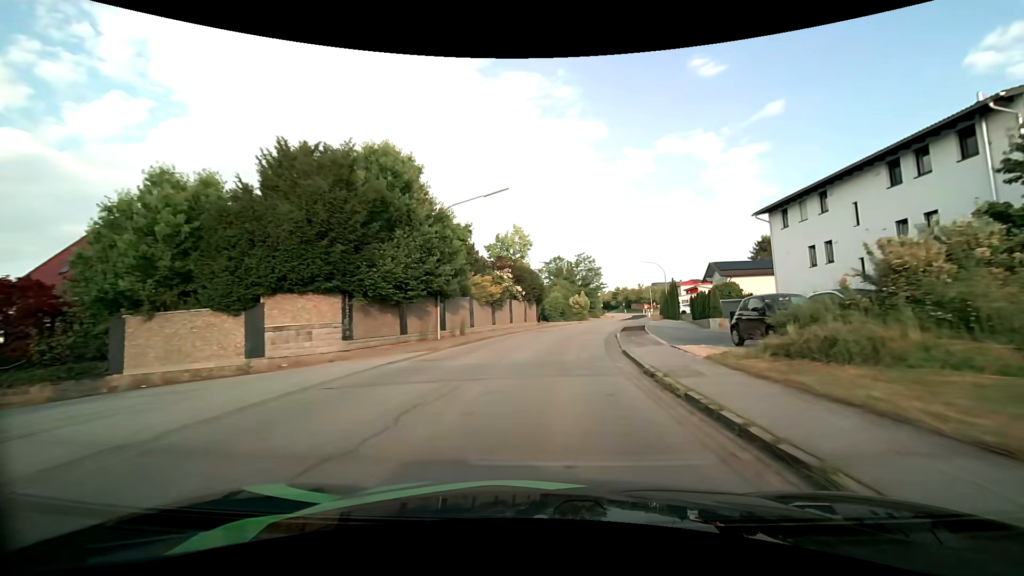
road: tertiary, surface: asphalt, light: Day
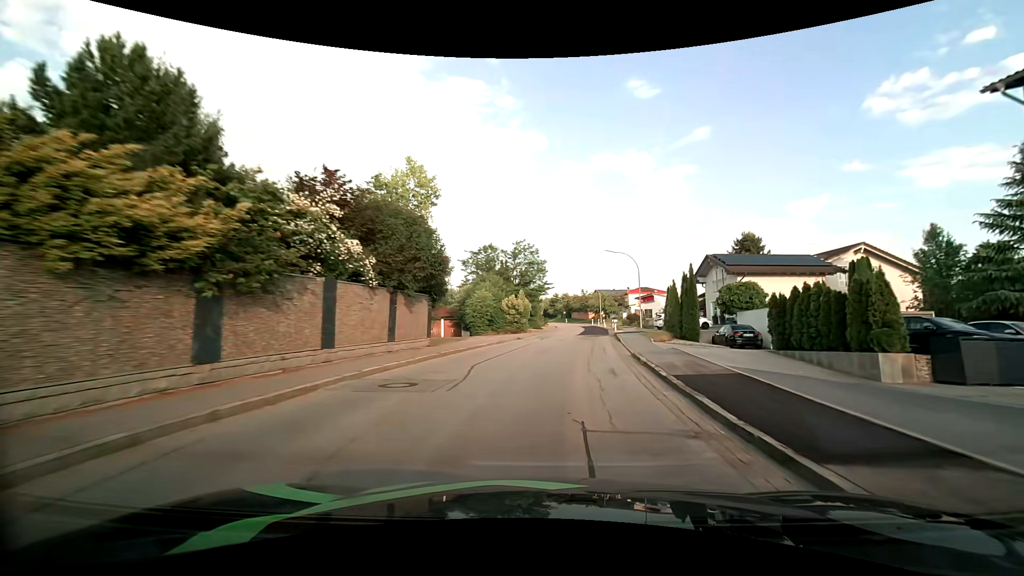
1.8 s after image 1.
(+1.3, +24.6) m; +7°
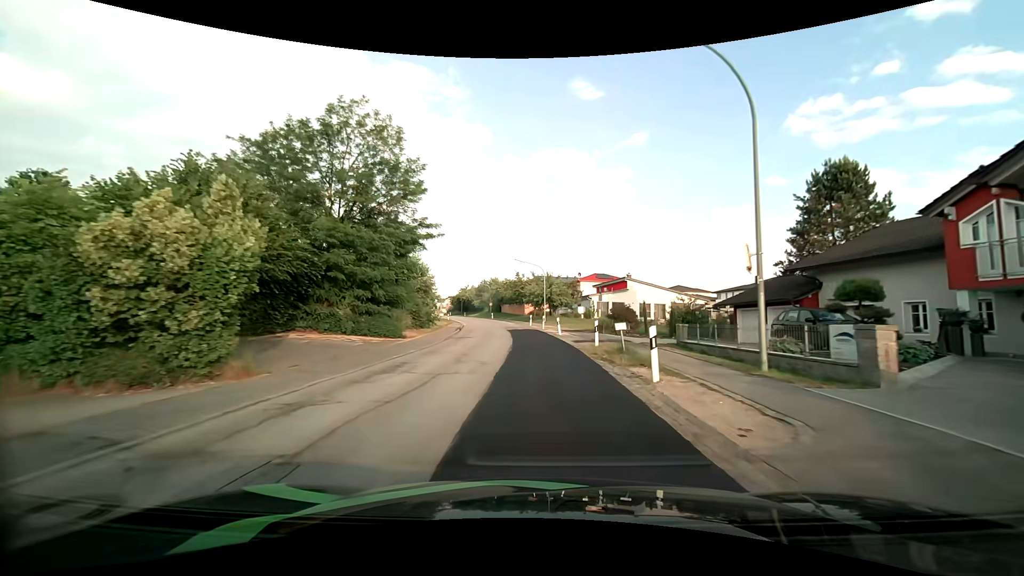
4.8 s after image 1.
(+4.4, +41.0) m; +8°
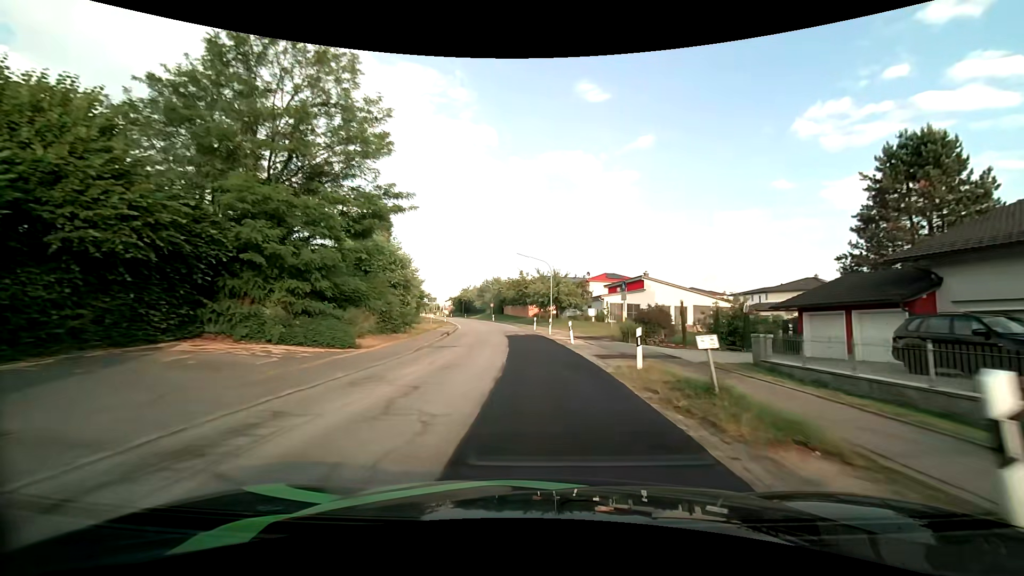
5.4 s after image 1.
(-0.1, +7.3) m; -1°
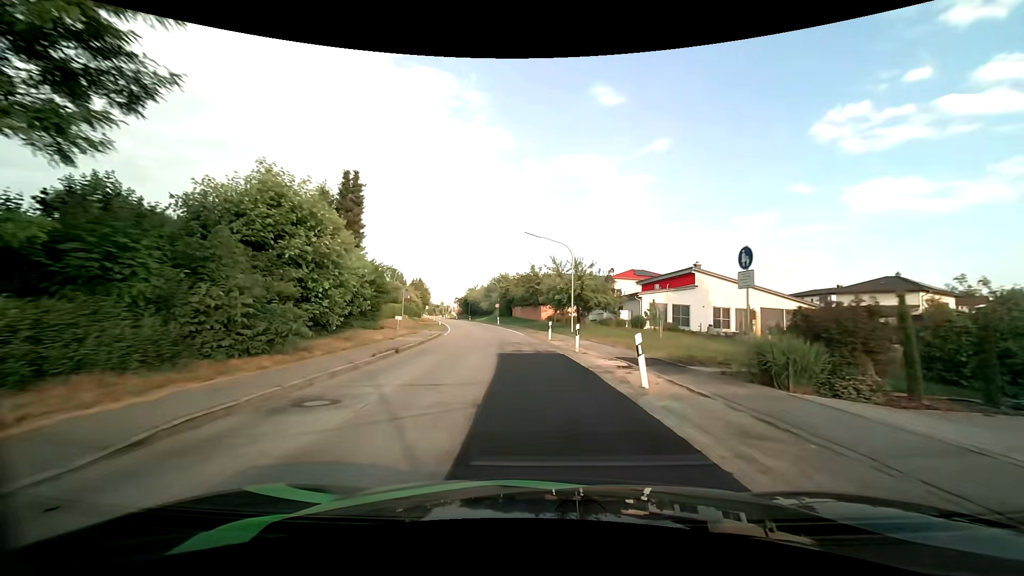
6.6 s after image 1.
(-0.1, +14.4) m; -1°
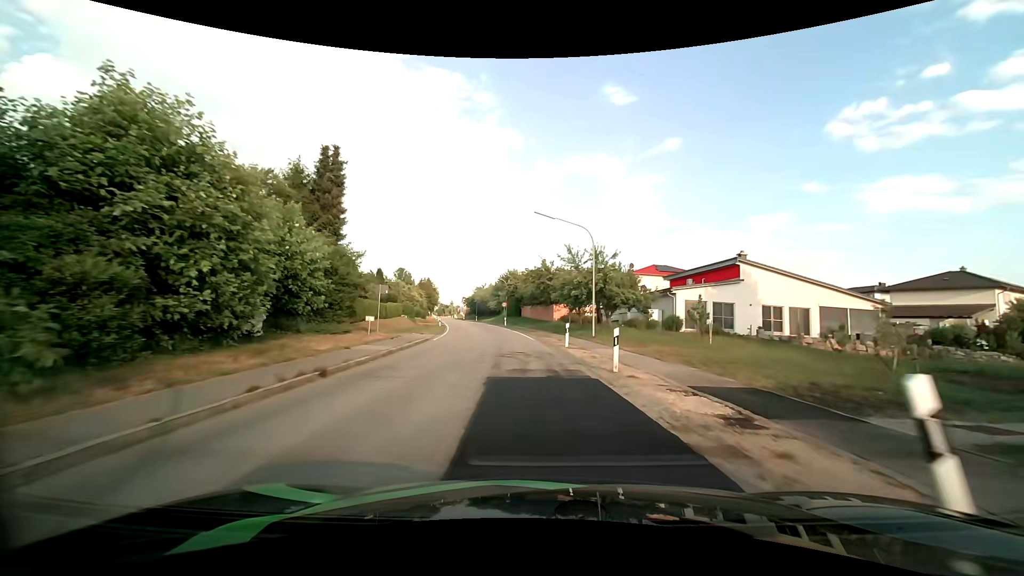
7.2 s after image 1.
(0.0, +7.3) m; -1°
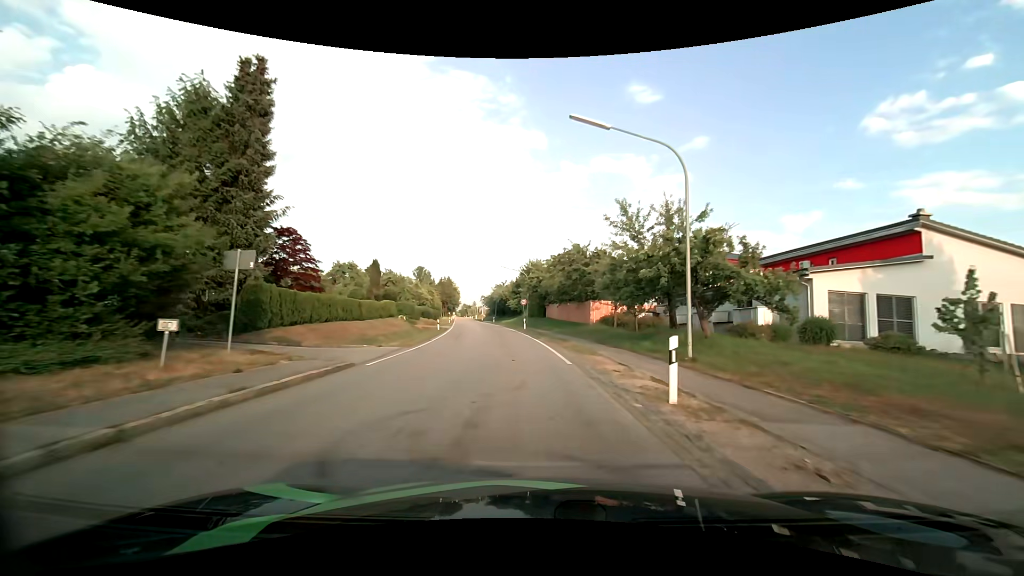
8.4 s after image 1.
(-0.4, +14.7) m; -3°
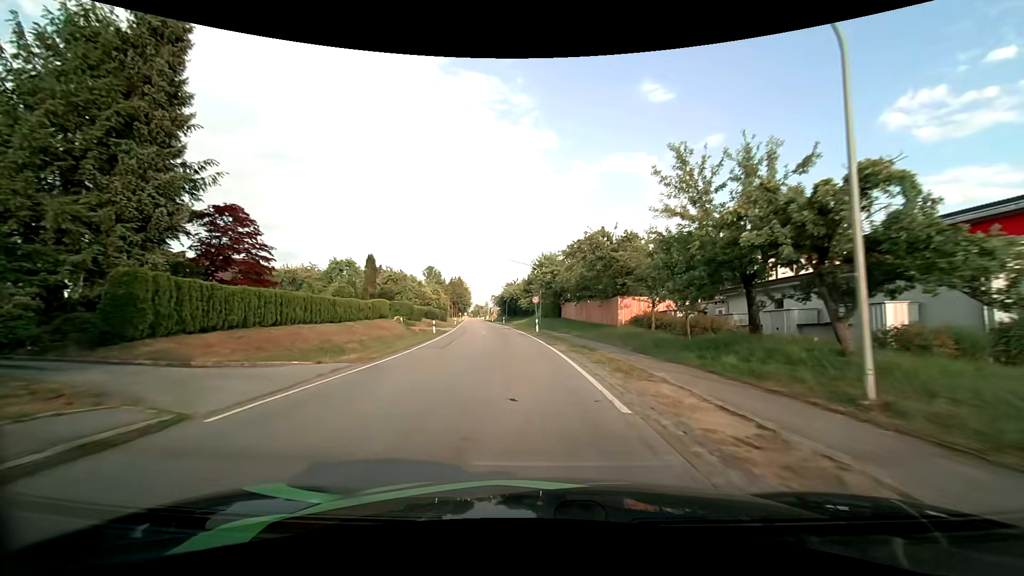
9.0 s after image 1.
(-0.1, +7.4) m; -1°
(0, +10) (-1, +20) (-2, +30) (-3, +40) (-4, +50) (-5, +60) (-7, +70) (-8, +80) (-9, +89) (-11, +99) m
